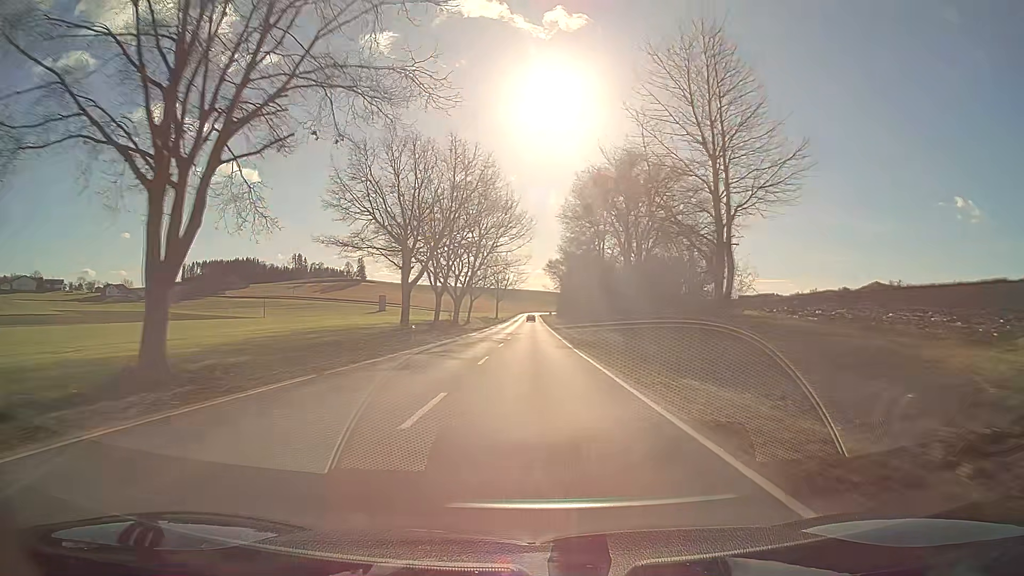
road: secondary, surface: asphalt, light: Day
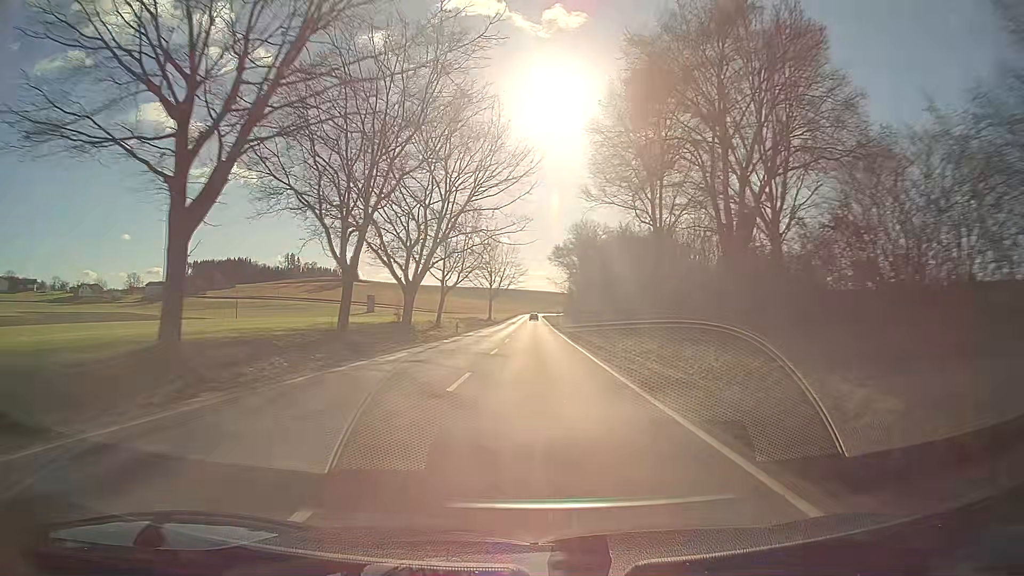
(0.0, +31.8) m; 0°
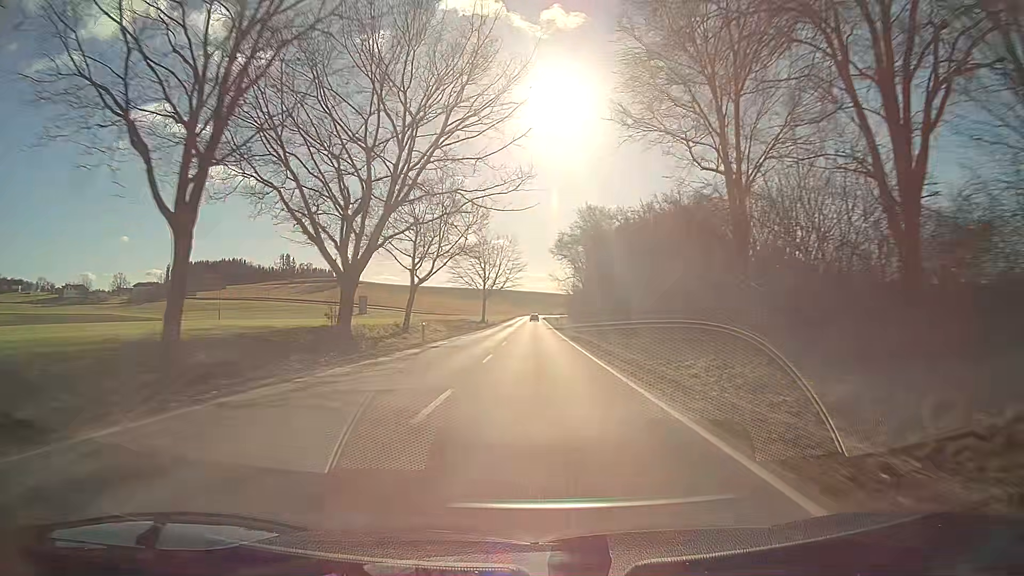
(0.0, +15.9) m; 0°
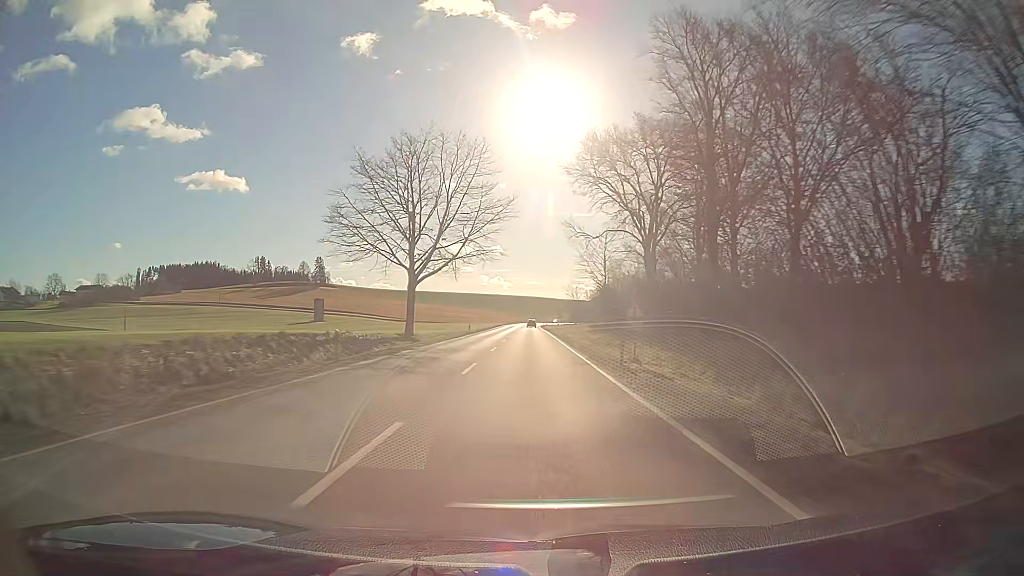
(+0.2, +63.7) m; 0°
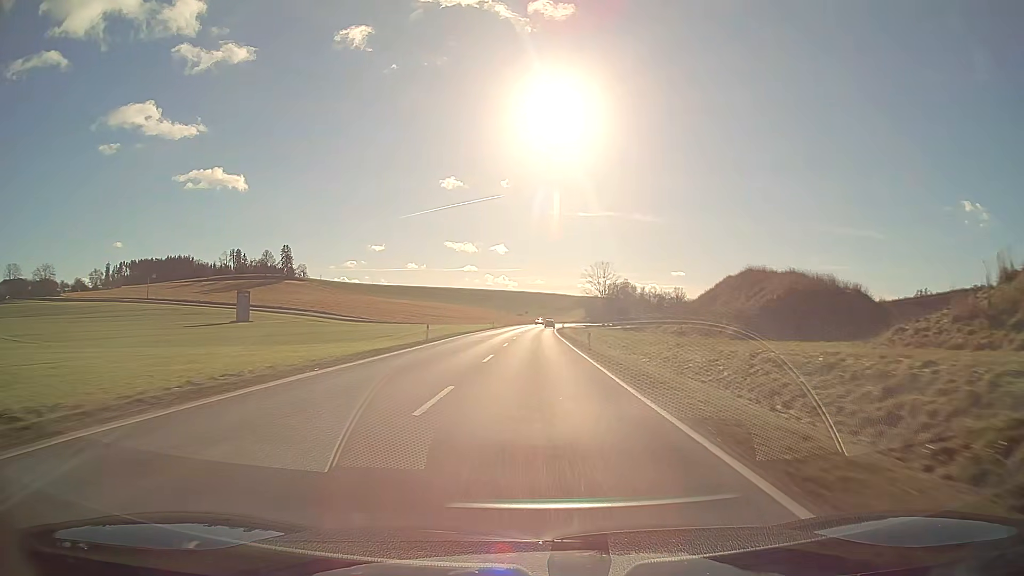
(0.0, +79.7) m; 0°
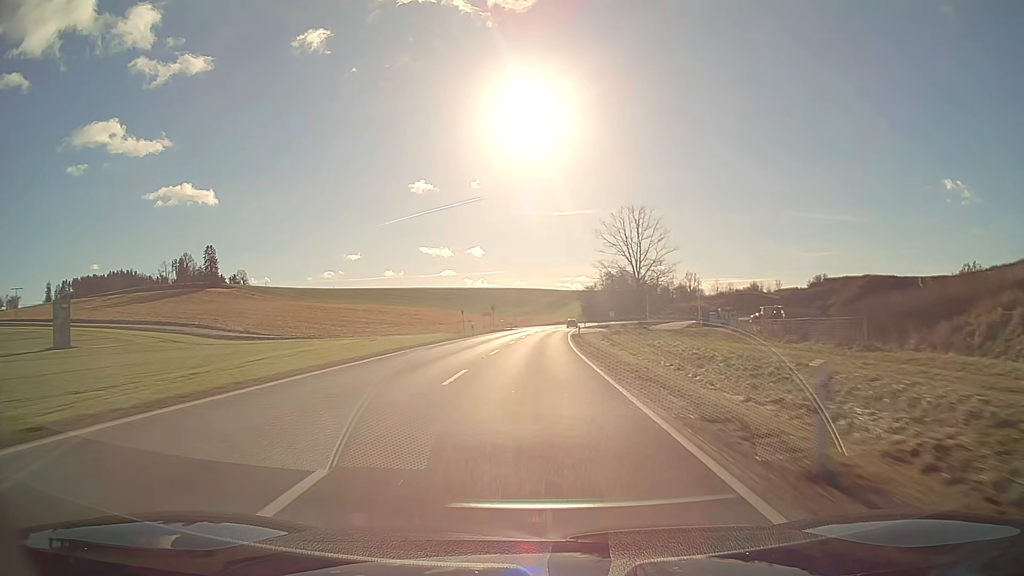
(+1.0, +79.8) m; +2°
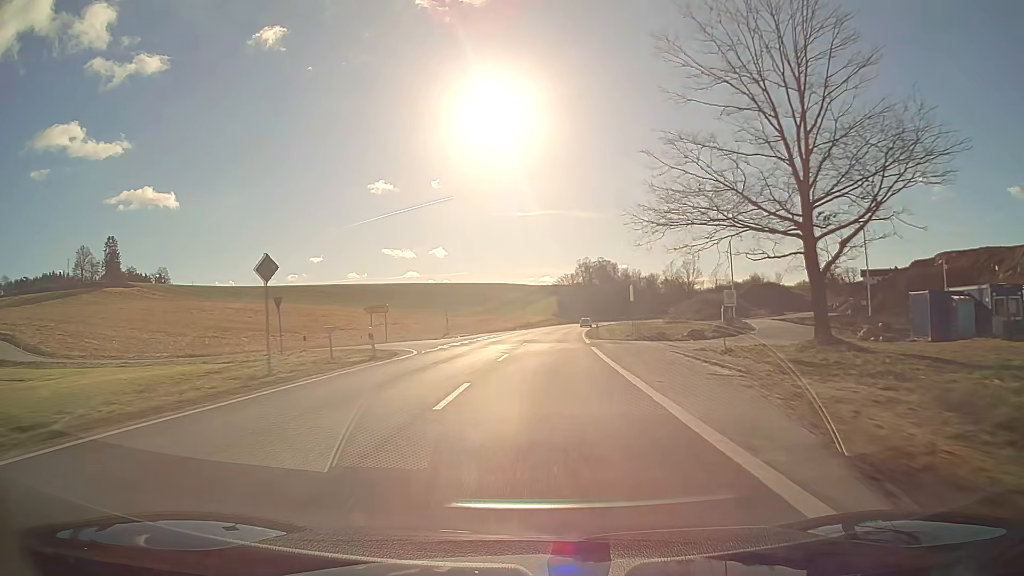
(+1.5, +63.8) m; +3°
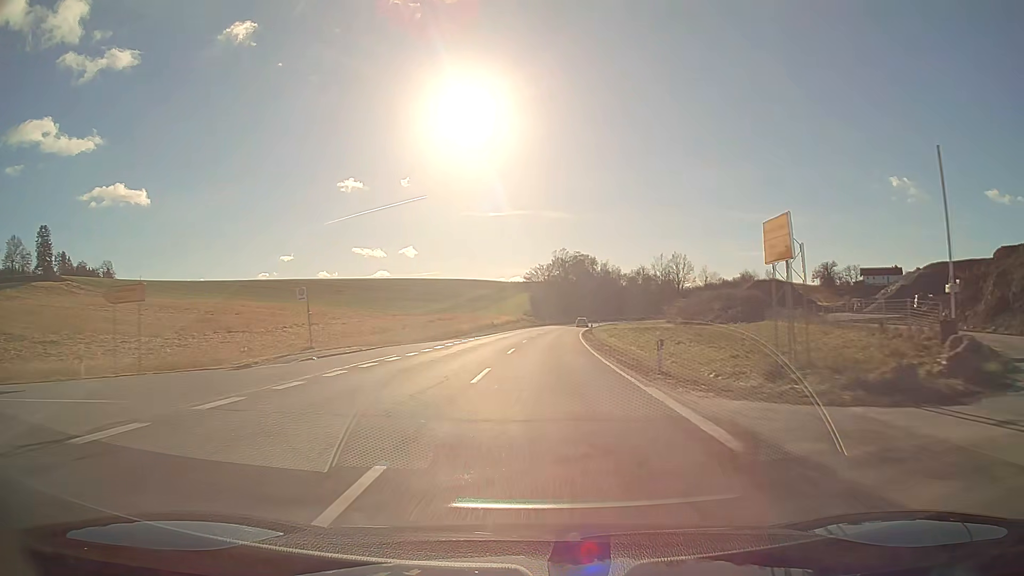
(+0.6, +31.9) m; +2°
